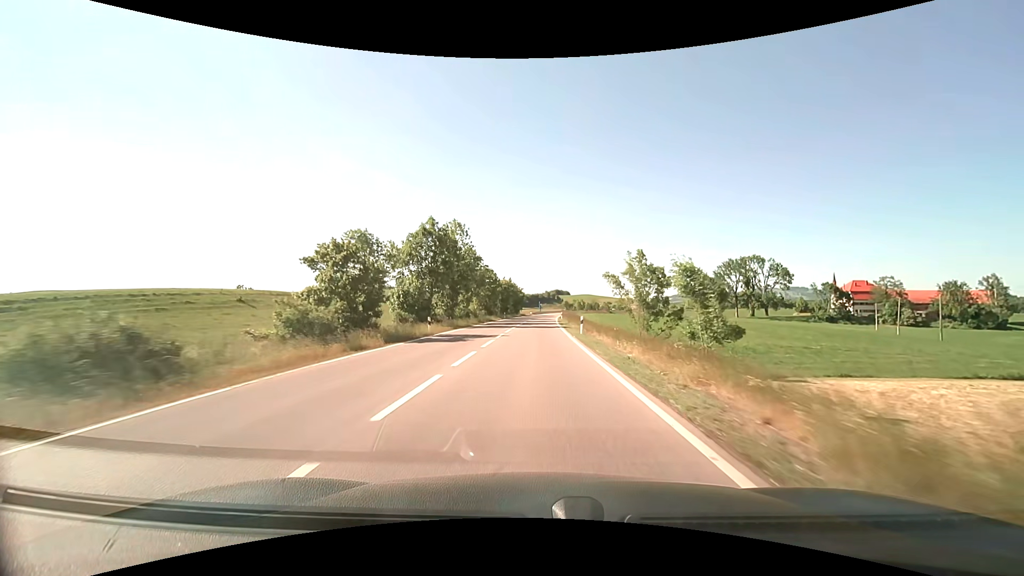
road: primary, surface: asphalt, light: Day
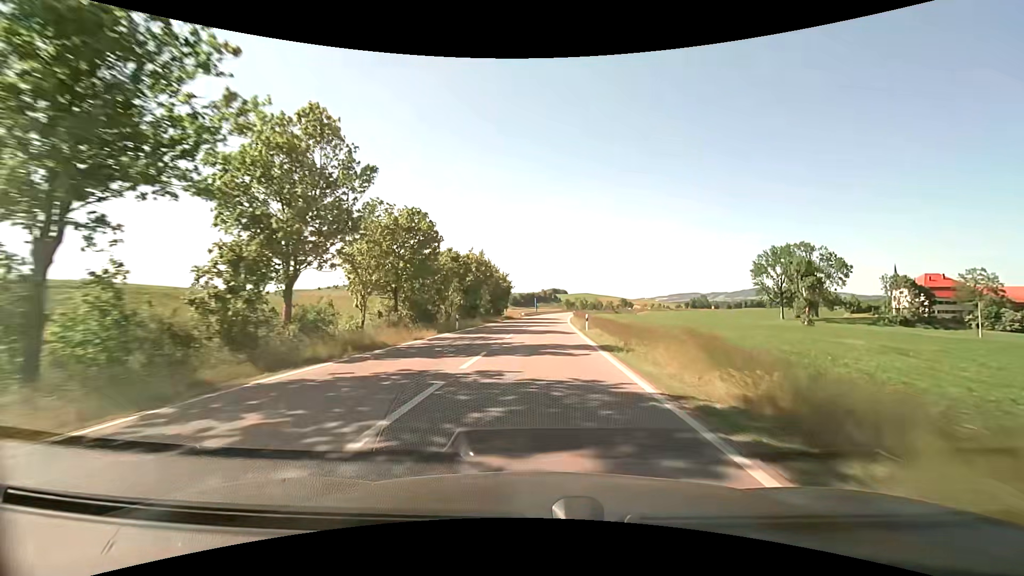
(0.0, +43.4) m; 0°
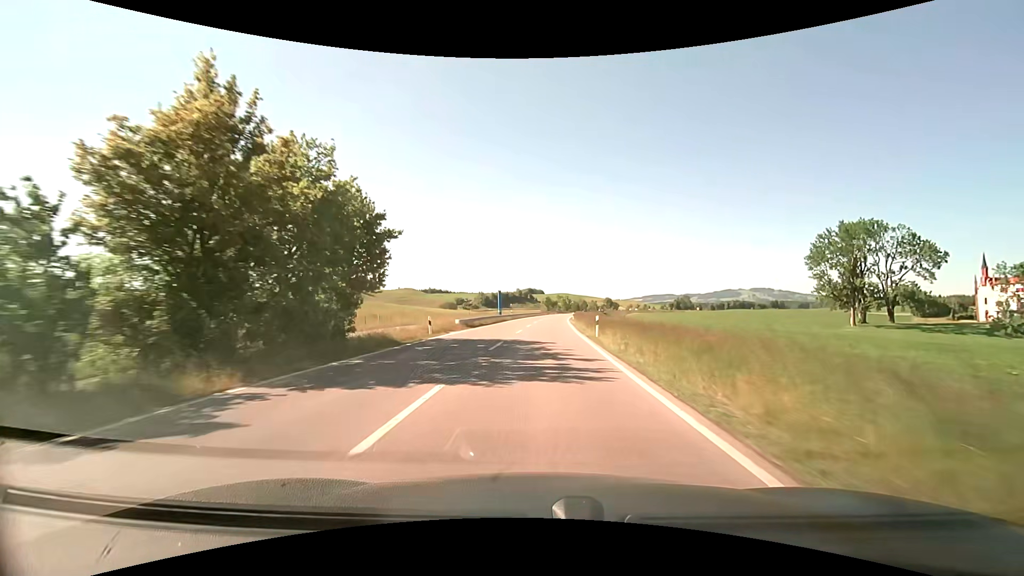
(+1.5, +54.1) m; +3°
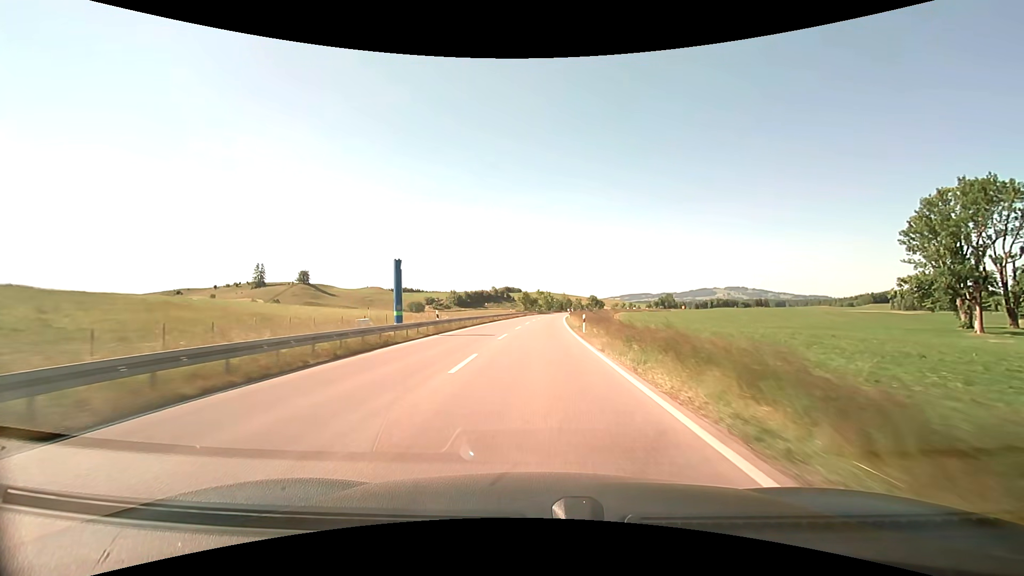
(+0.9, +42.7) m; +3°
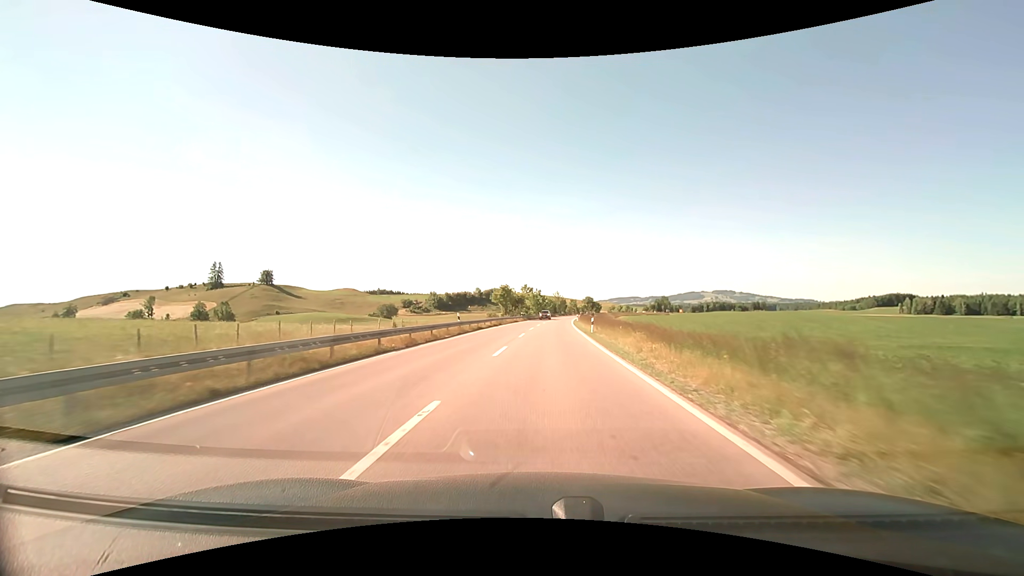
(+1.0, +43.9) m; +2°
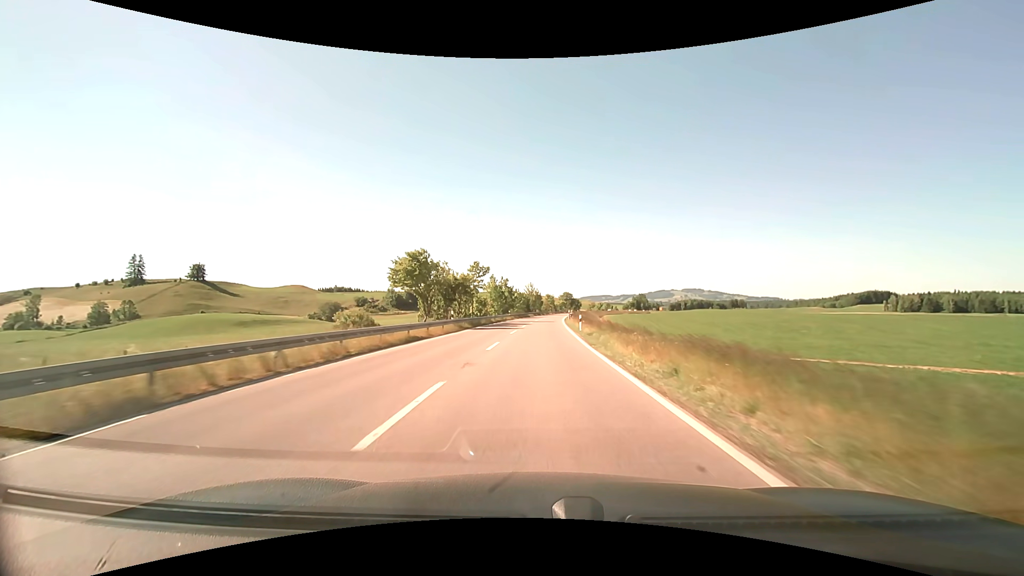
(+0.7, +46.3) m; +2°
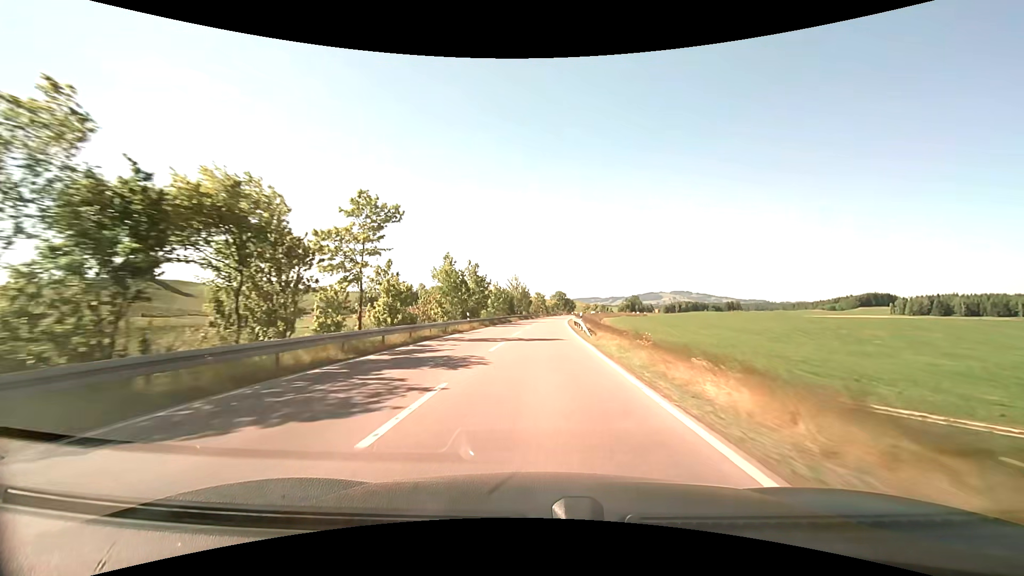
(+0.2, +36.2) m; +1°
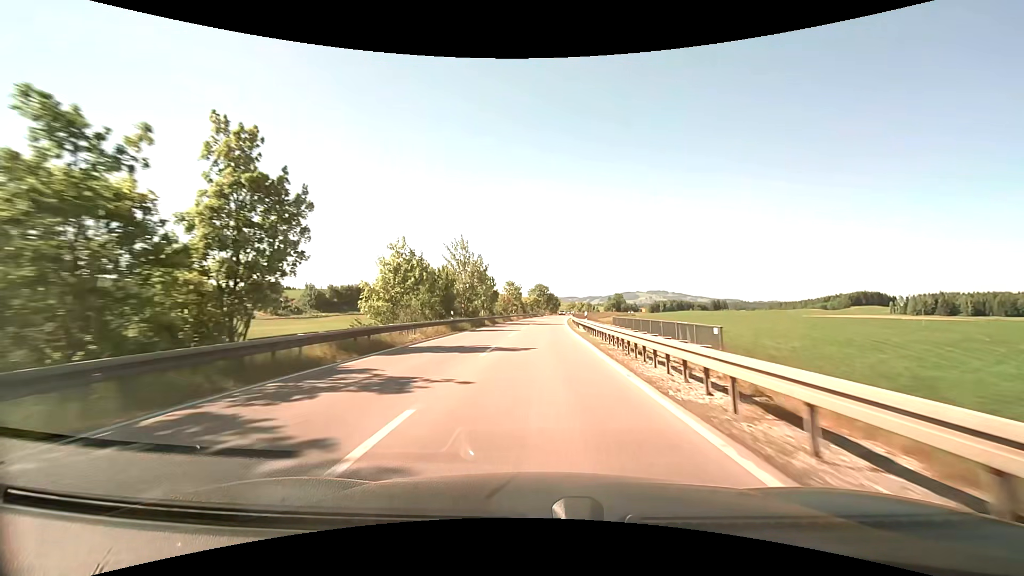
(+1.2, +50.7) m; +3°
(0, +10) (0, +20) (0, +30) (0, +40) (+1, +50) (+1, +60) (+2, +70) (+3, +80) (+3, +90) (+4, +100) m
